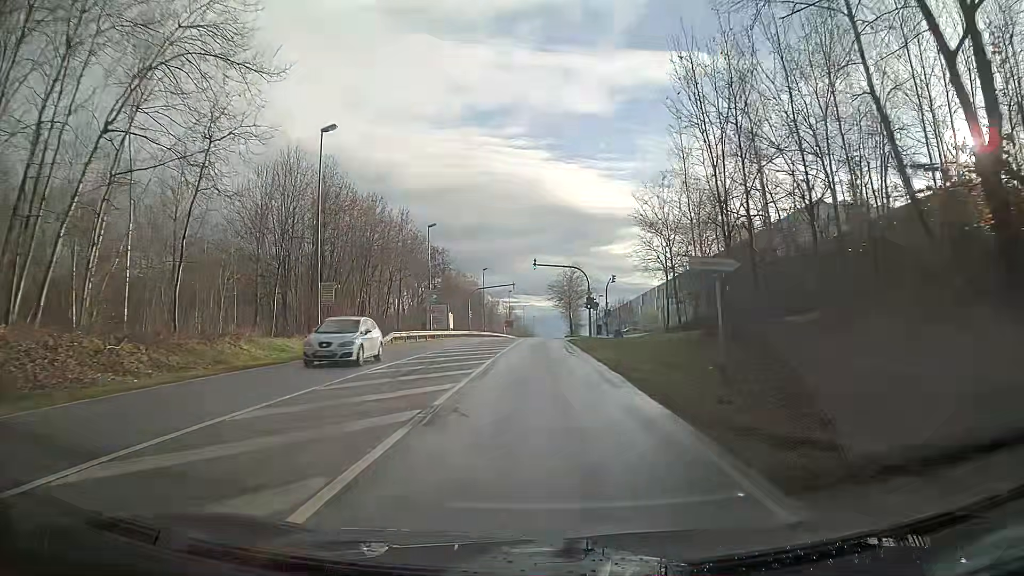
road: secondary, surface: asphalt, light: Day
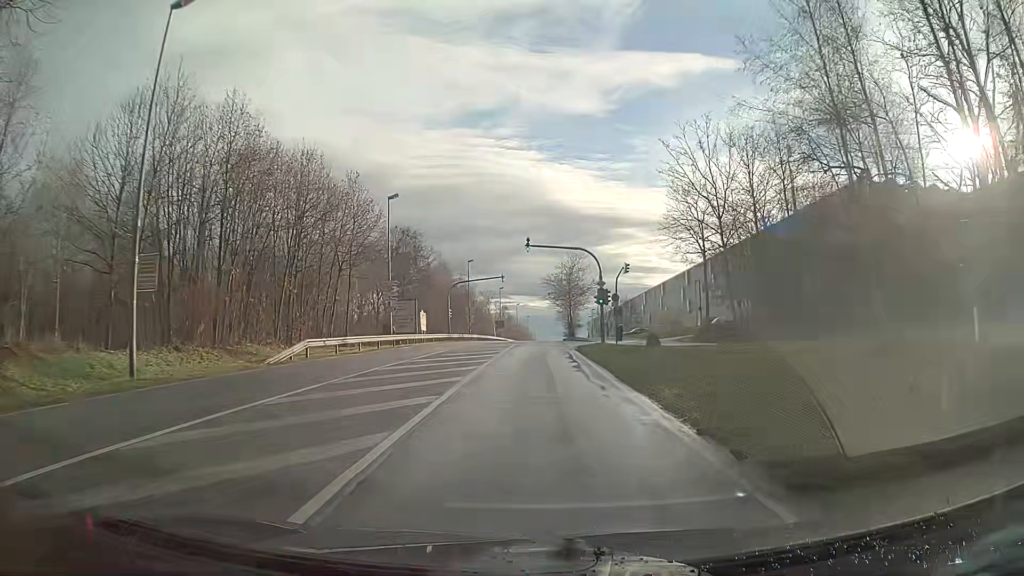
(+0.1, +14.3) m; +1°
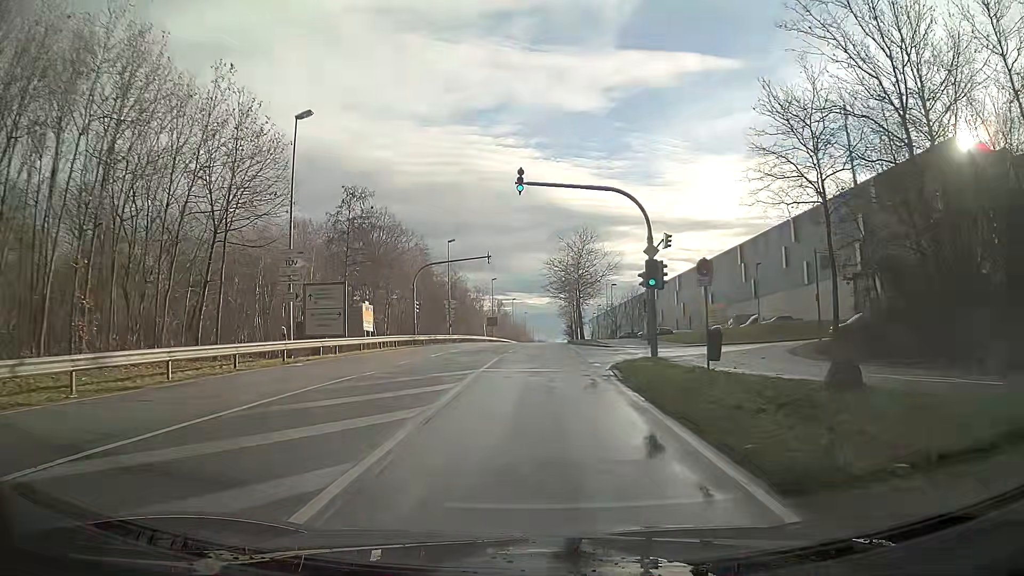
(0.0, +18.2) m; 0°
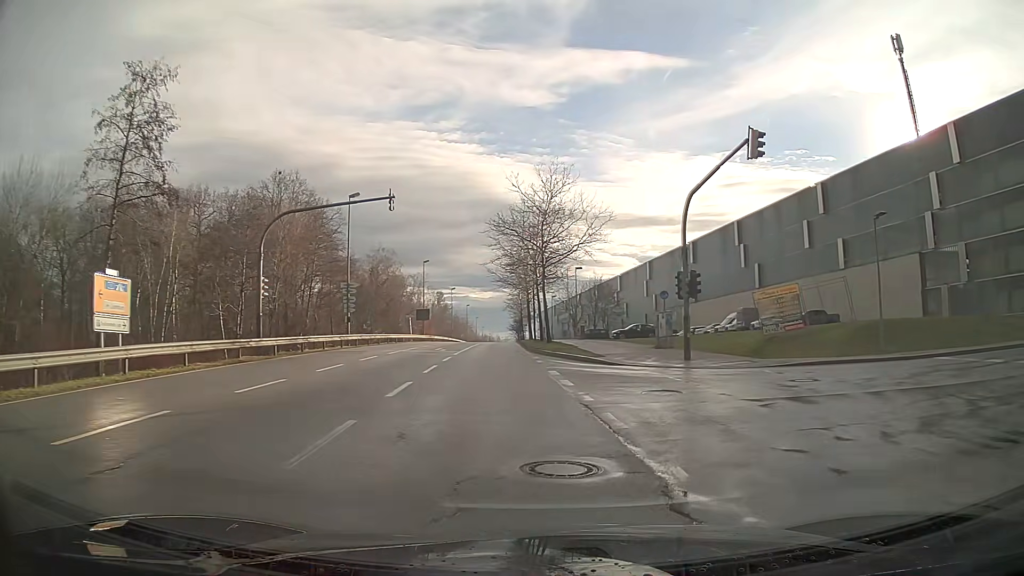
(+0.4, +21.3) m; +7°
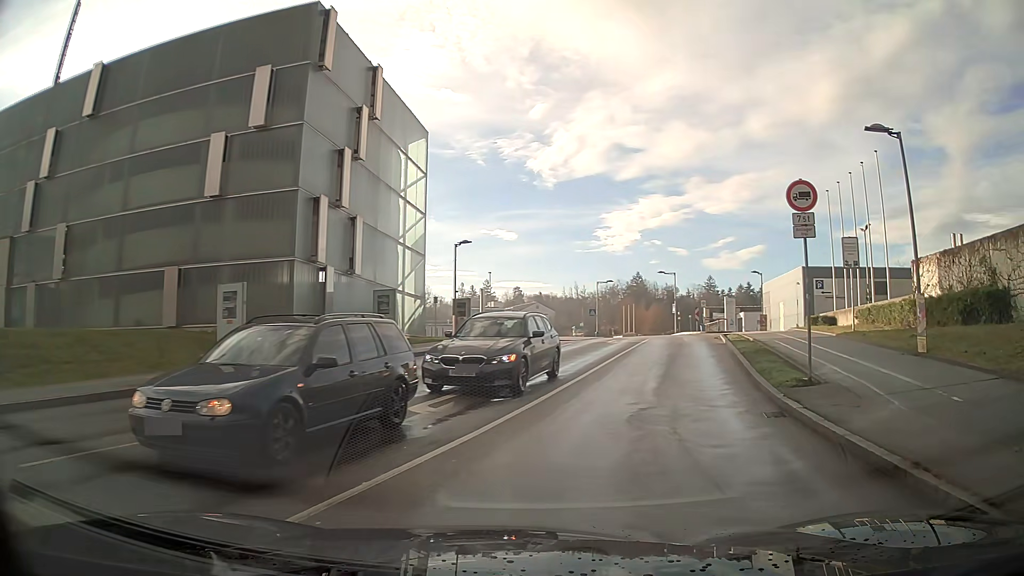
(+9.6, +10.7) m; +77°
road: residential
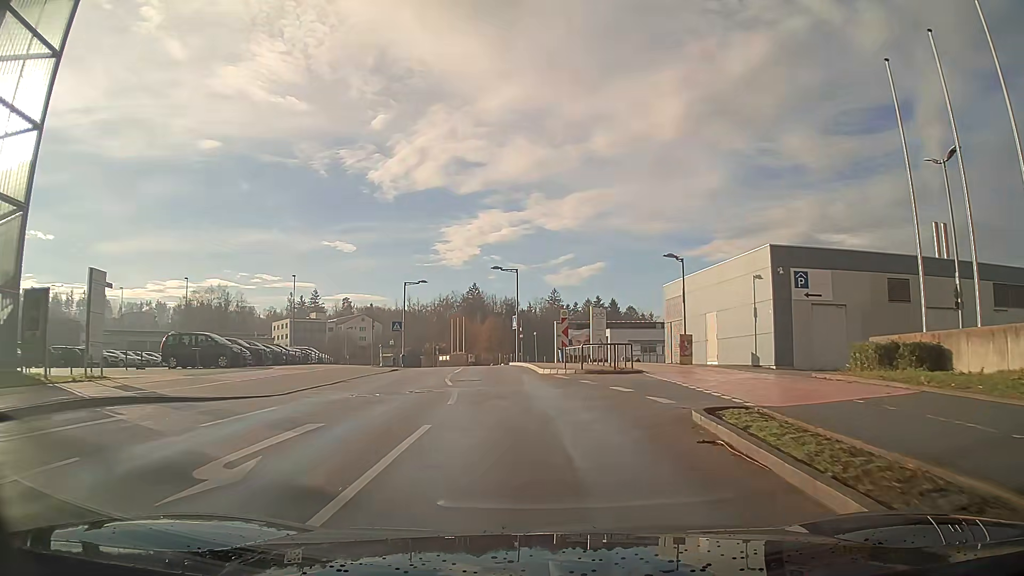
(+3.6, +25.2) m; +10°
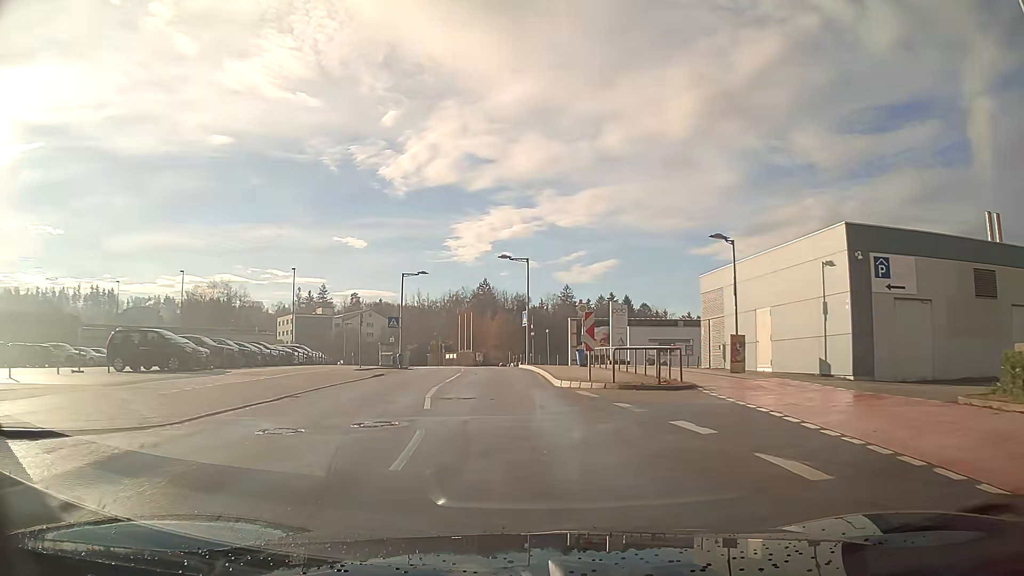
(-0.1, +6.0) m; -2°
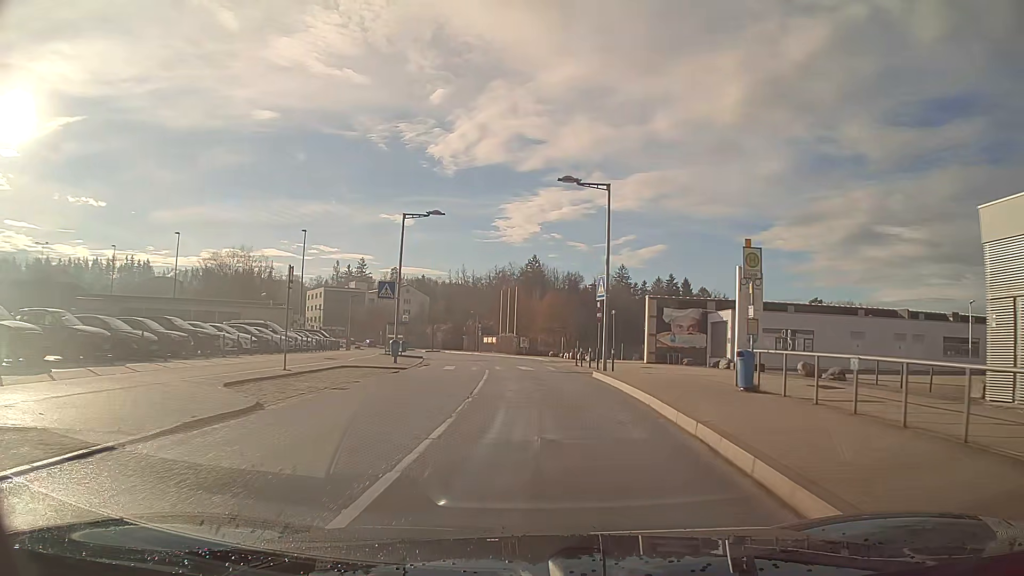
(-0.6, +19.0) m; -2°
